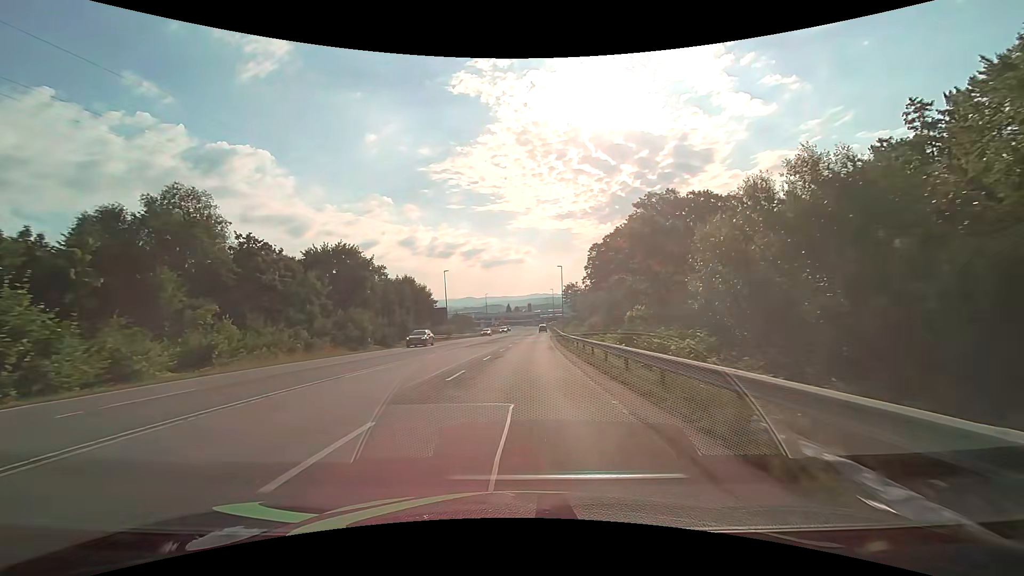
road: secondary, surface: asphalt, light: Day
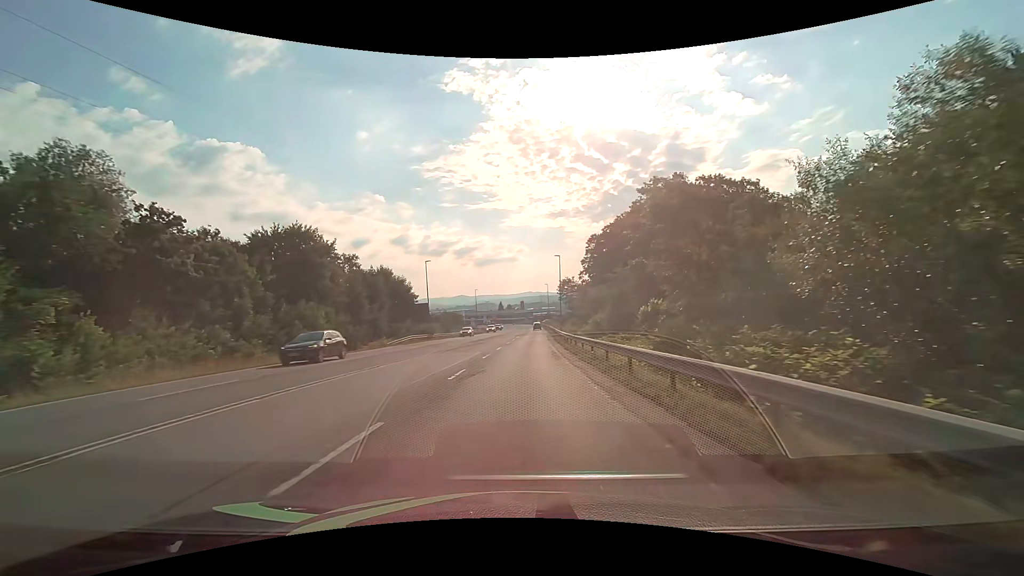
(+0.1, +9.1) m; +1°
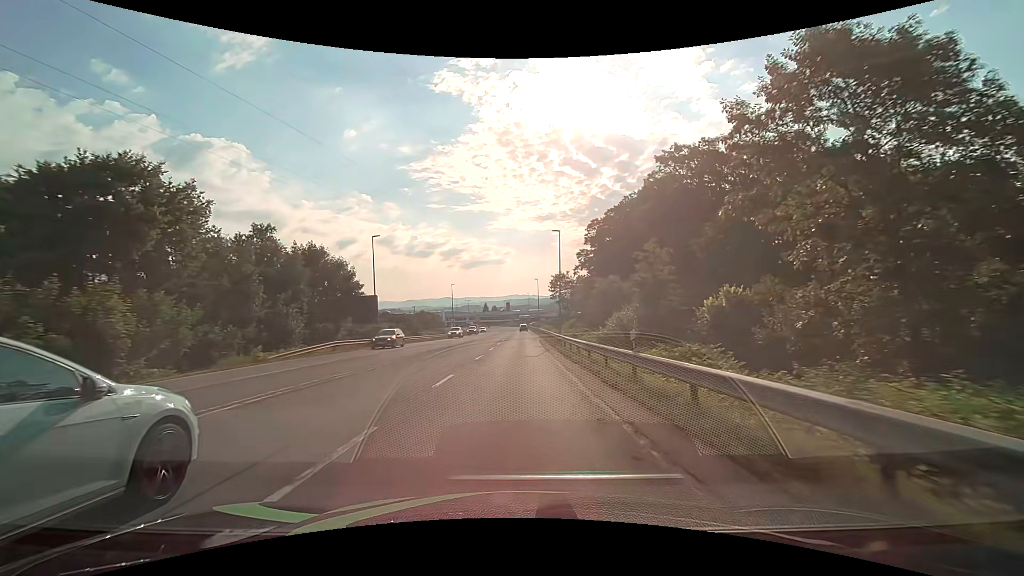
(+0.2, +18.2) m; +1°
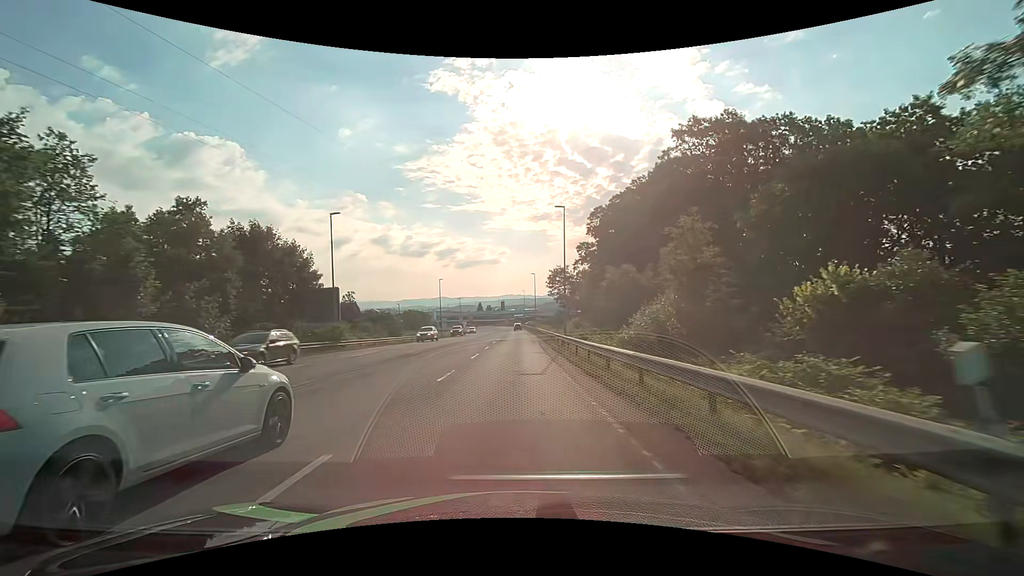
(0.0, +9.1) m; +1°
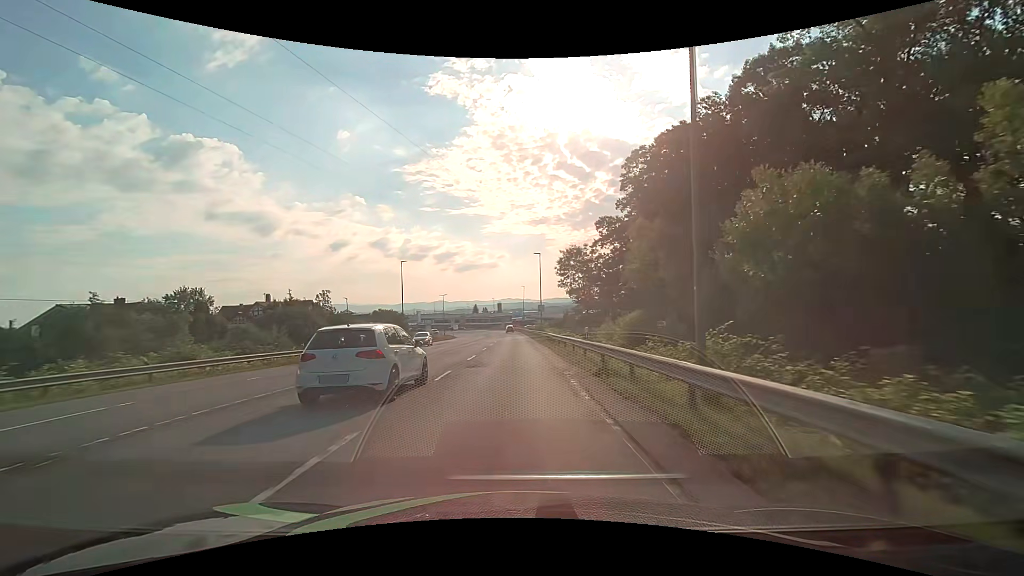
(+0.1, +27.3) m; 0°
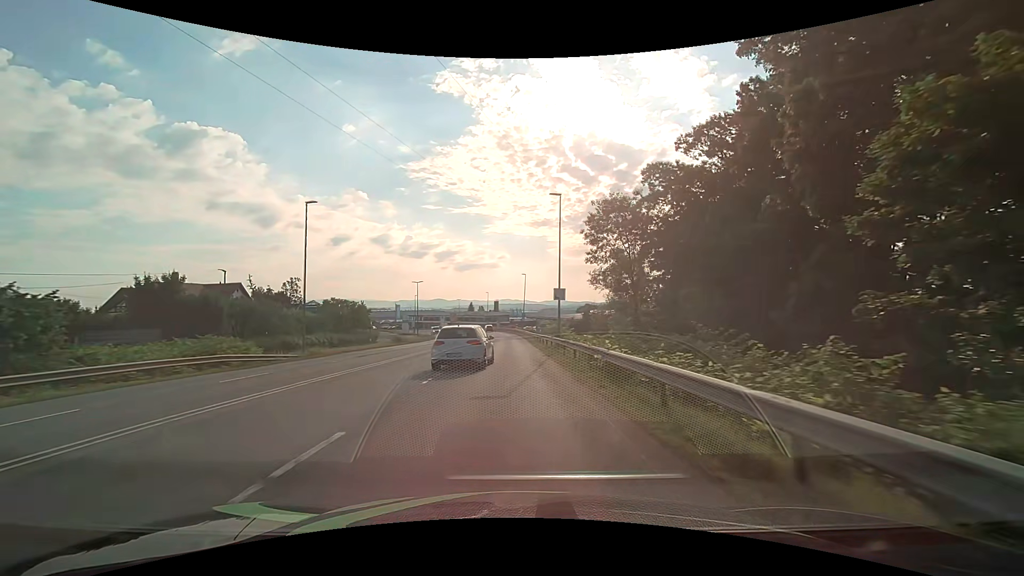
(+0.1, +27.3) m; 0°
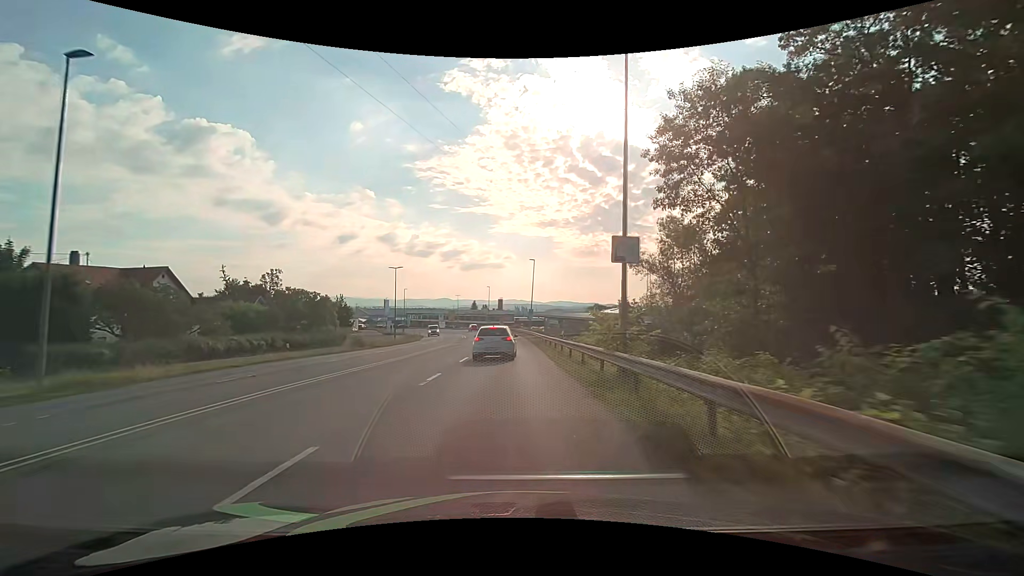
(0.0, +18.3) m; 0°
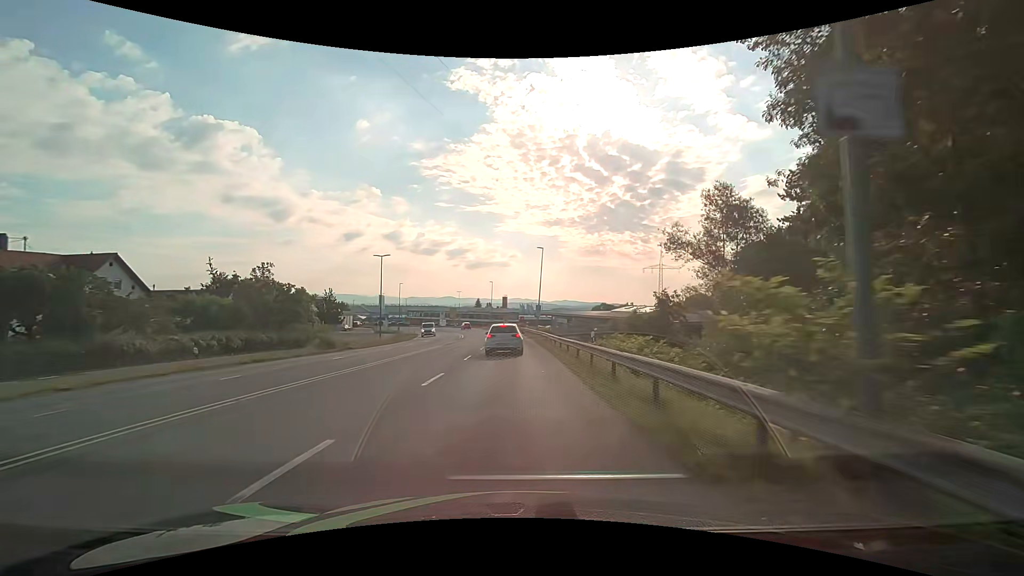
(-0.1, +9.1) m; -1°
(0, +10) (0, +20) (0, +30) (0, +40) (-1, +50) (-1, +60) (-2, +70) (-4, +80) (-5, +90) (-7, +99) m
